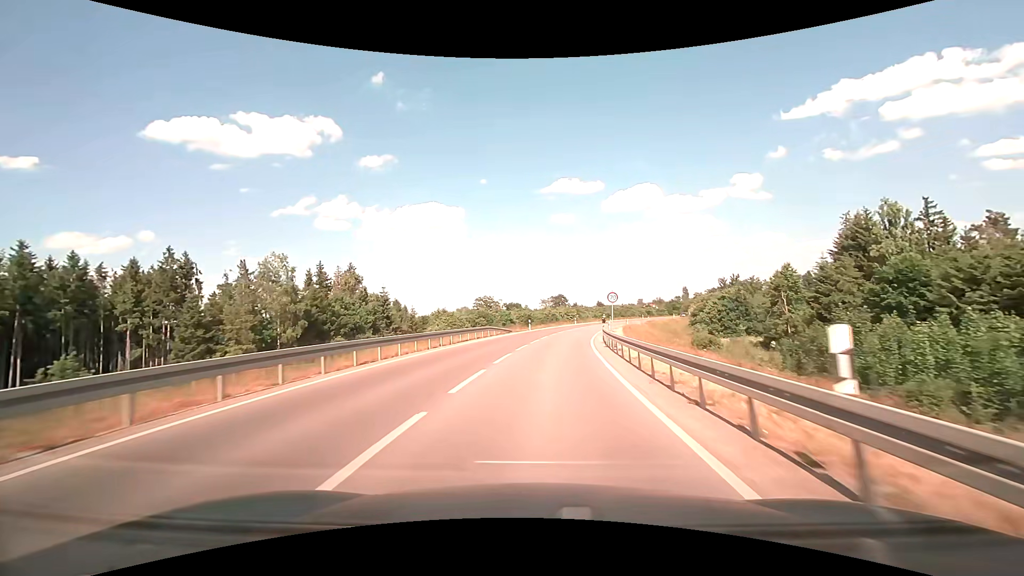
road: tertiary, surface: asphalt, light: Day
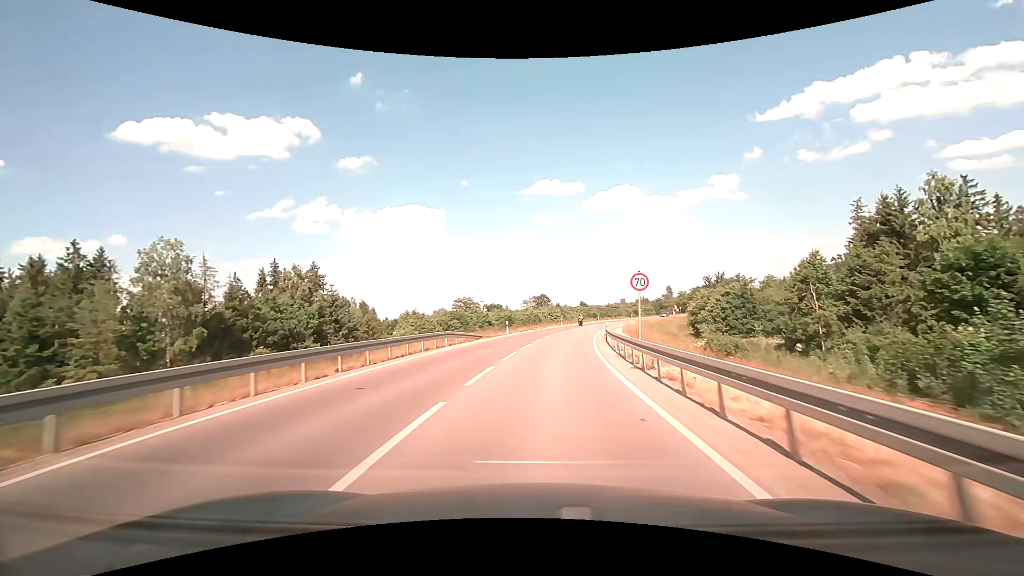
(+0.2, +11.0) m; +2°
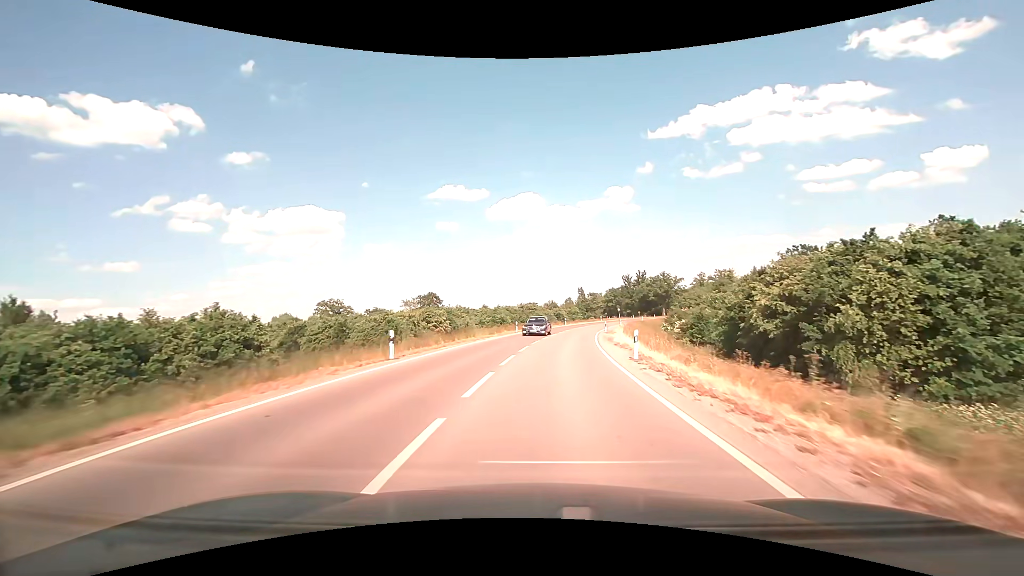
(+5.1, +55.3) m; +11°
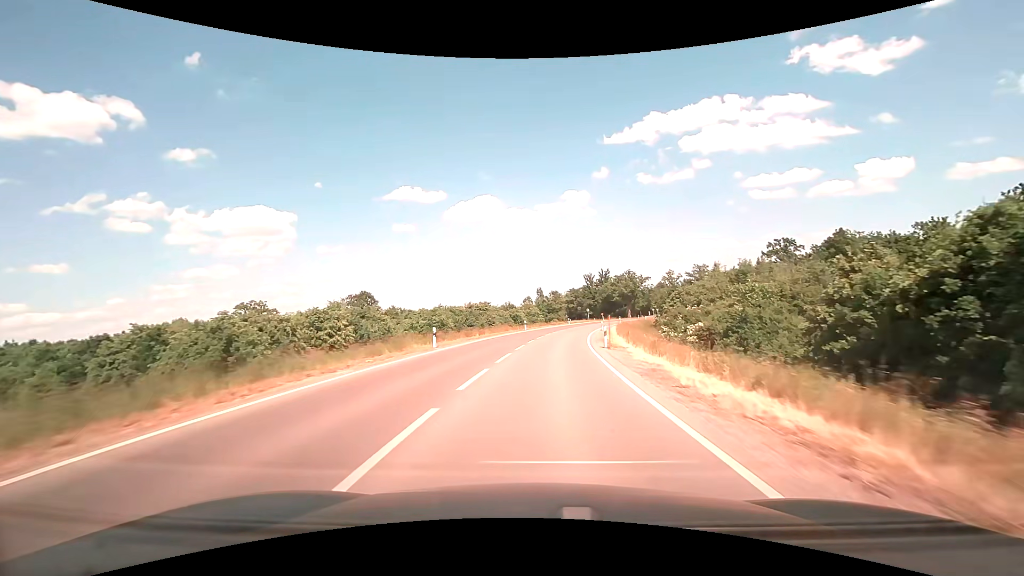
(+1.0, +22.7) m; +5°
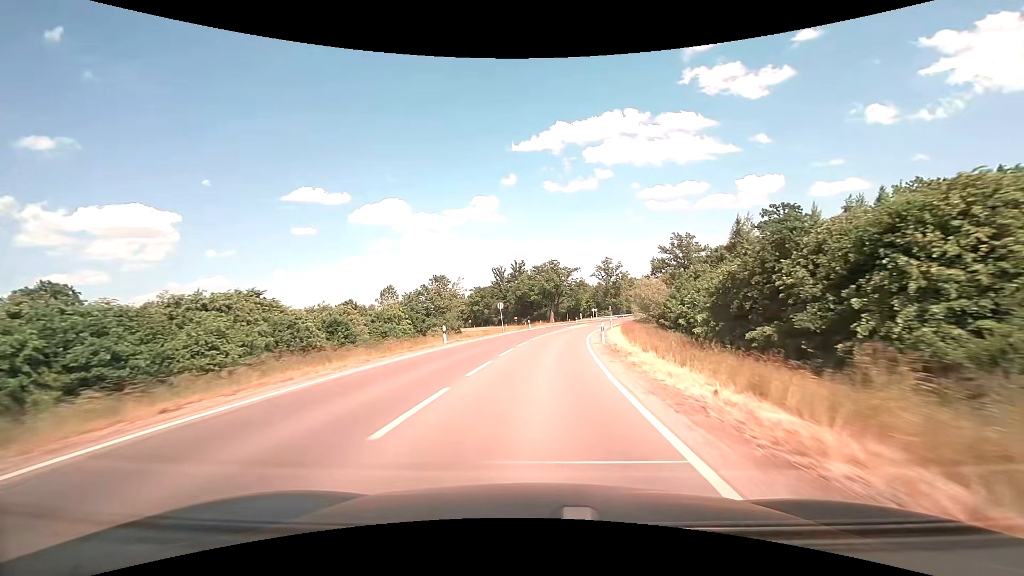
(+5.3, +57.5) m; +10°
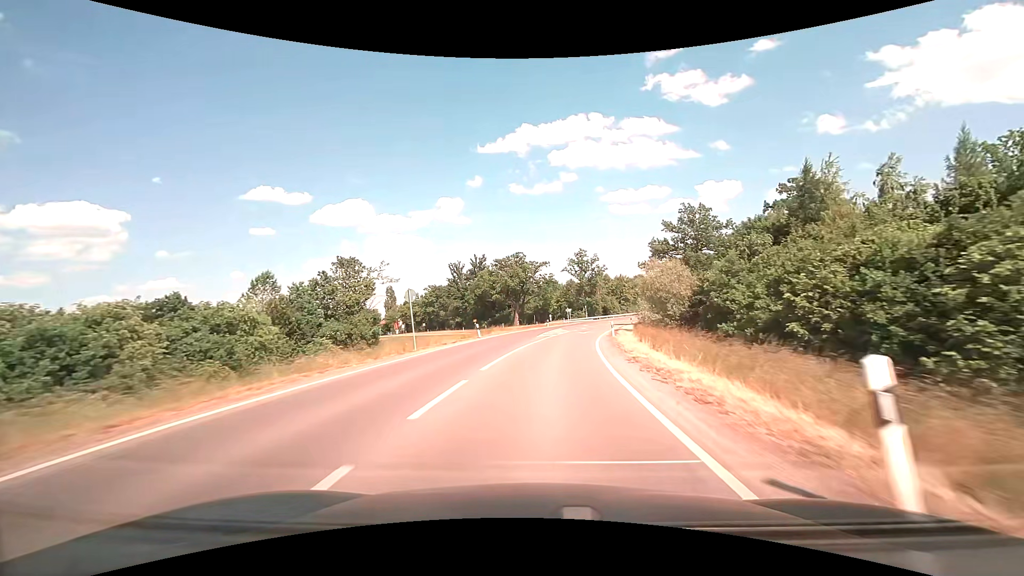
(+0.8, +22.8) m; +4°
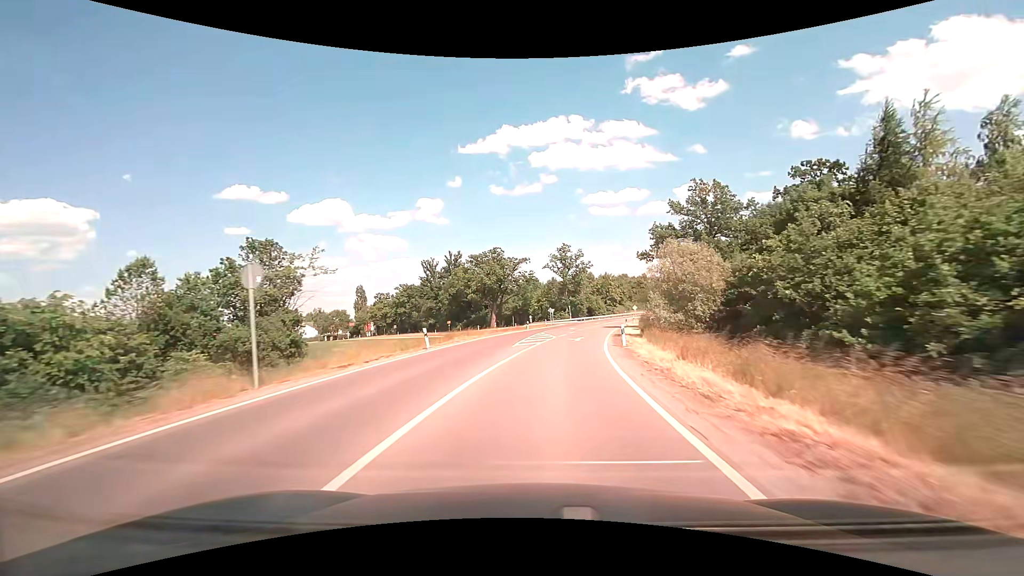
(+0.2, +11.2) m; +2°
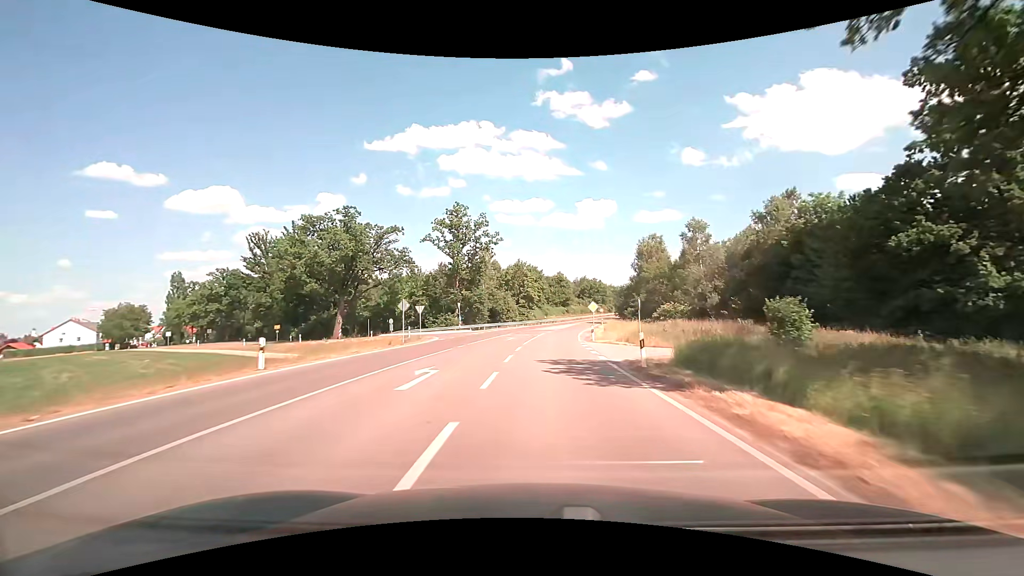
(+4.1, +44.1) m; +11°
(0, +10) (+1, +20) (+1, +30) (+2, +40) (+3, +50) (+4, +60) (+6, +70) (+8, +80) (+10, +89) (+12, +99) m
